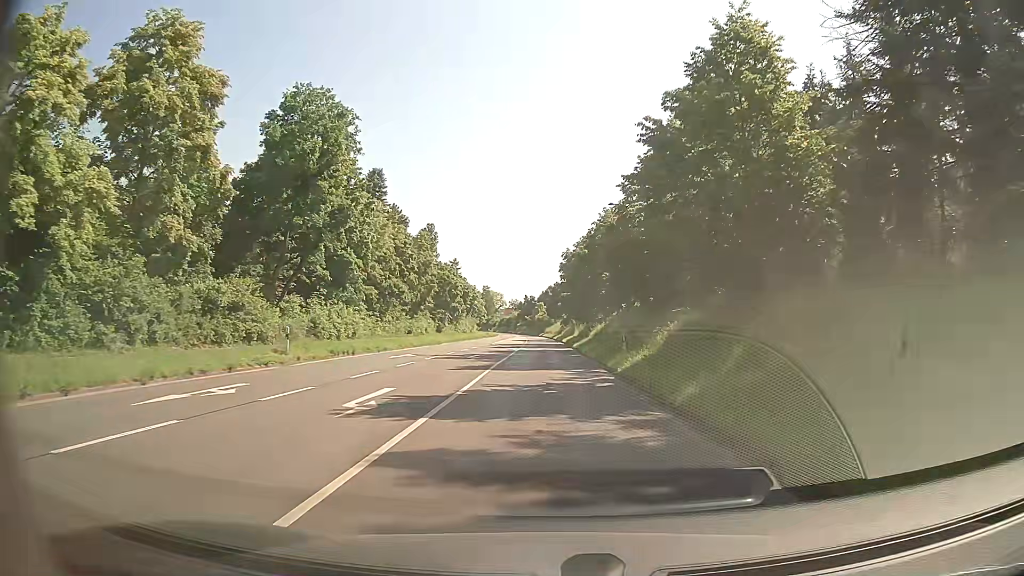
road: secondary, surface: asphalt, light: Day
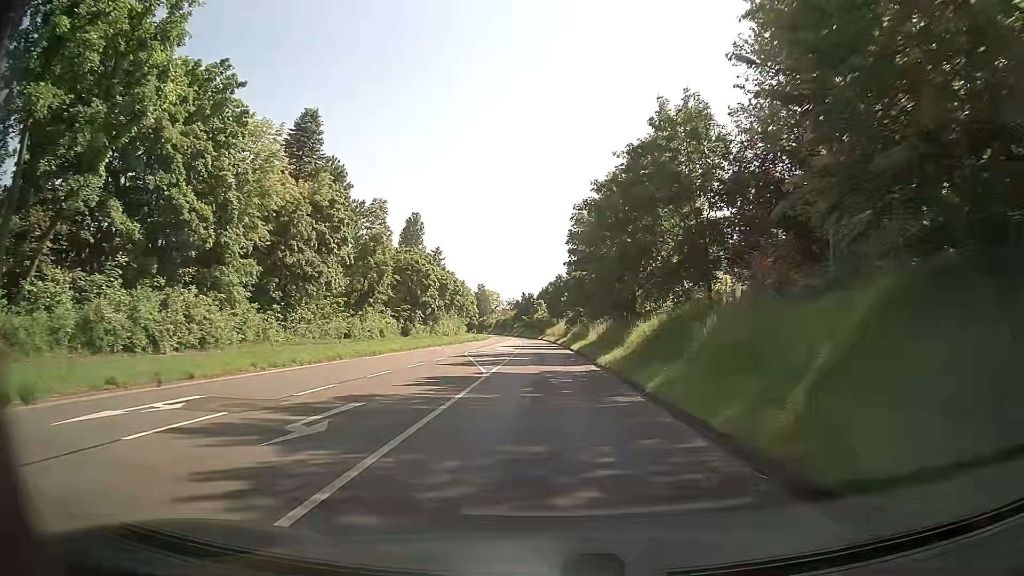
(-0.1, +22.6) m; 0°
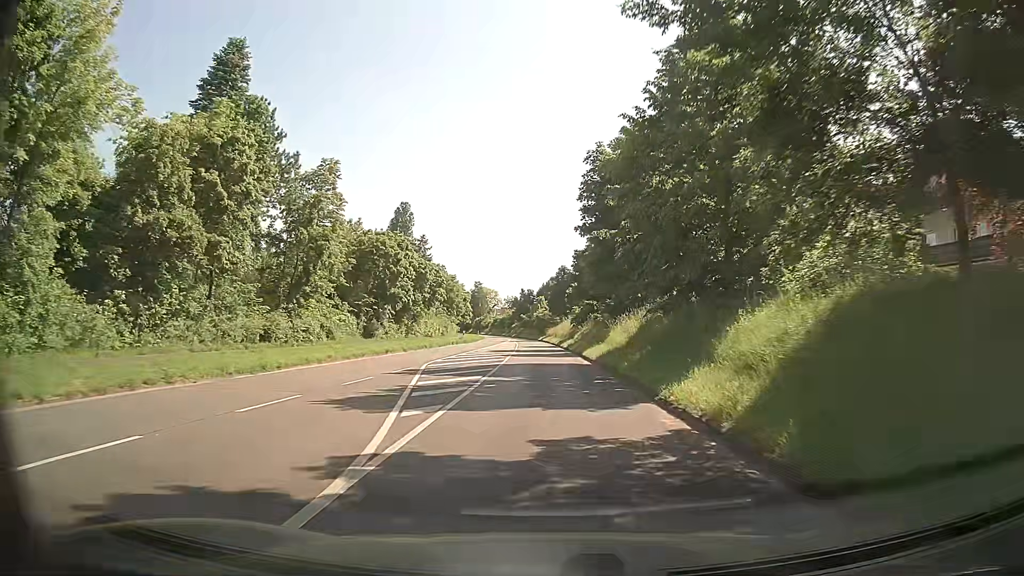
(0.0, +15.0) m; 0°
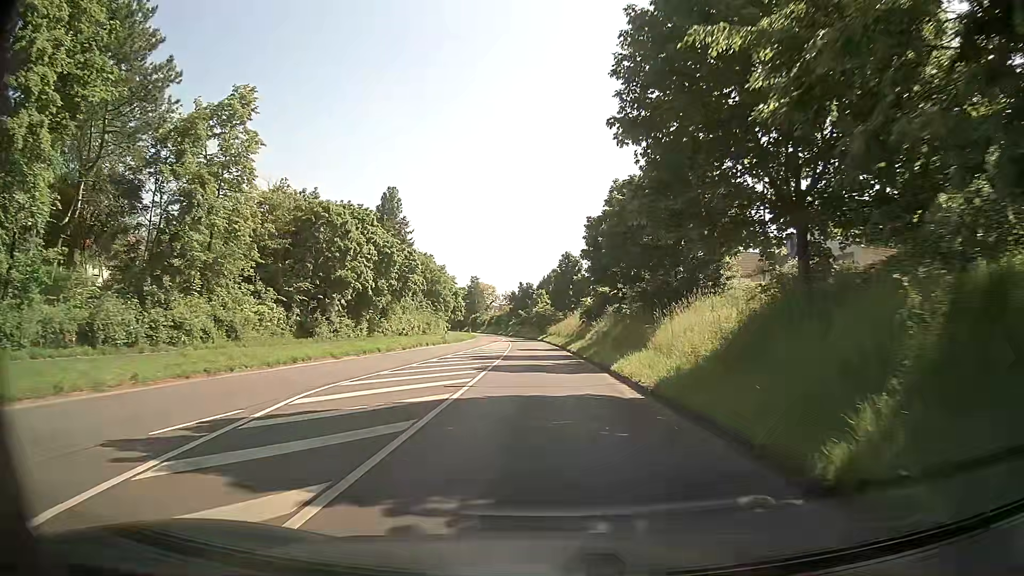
(+0.1, +15.0) m; 0°
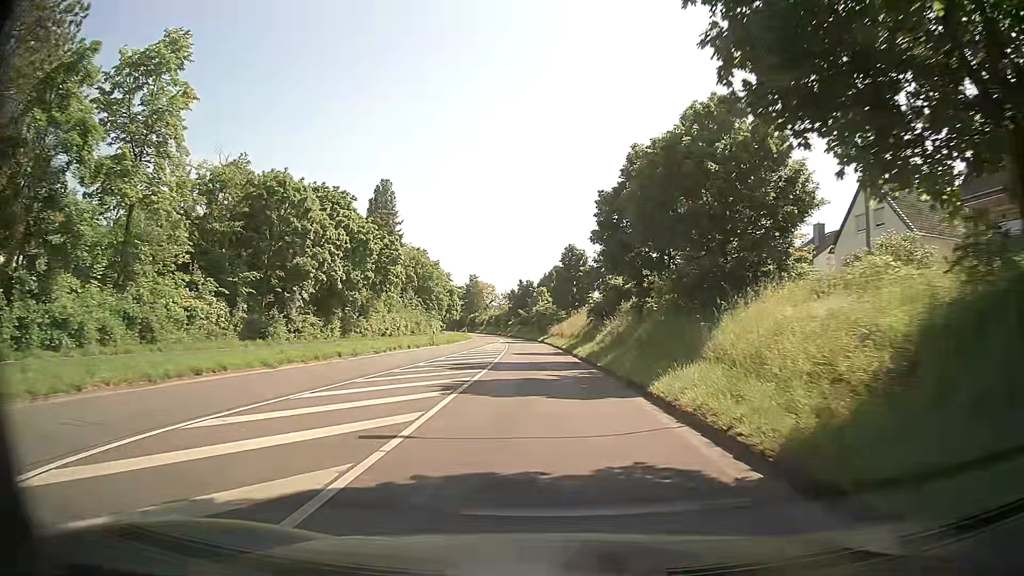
(0.0, +7.5) m; 0°
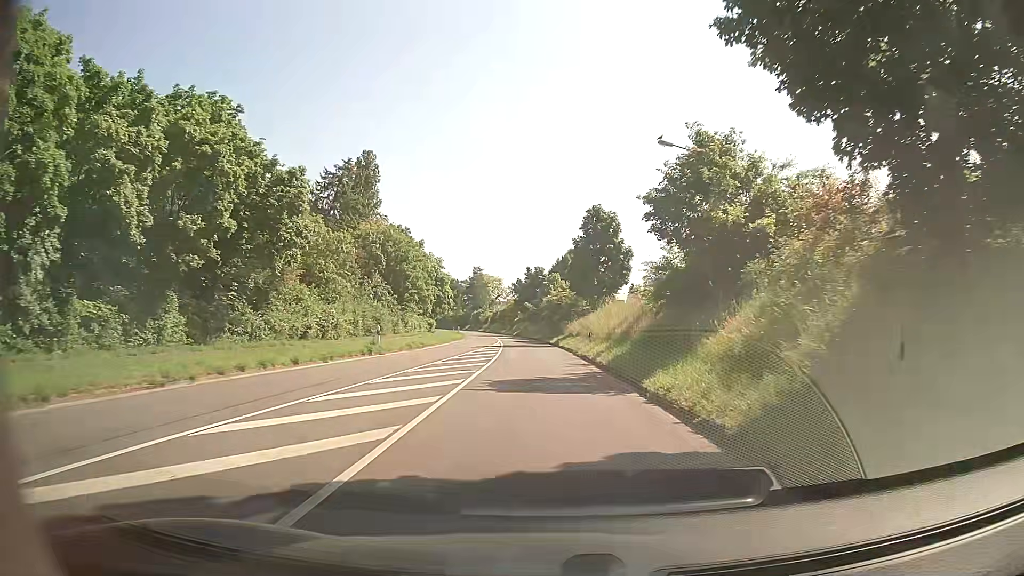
(-0.2, +22.5) m; -1°
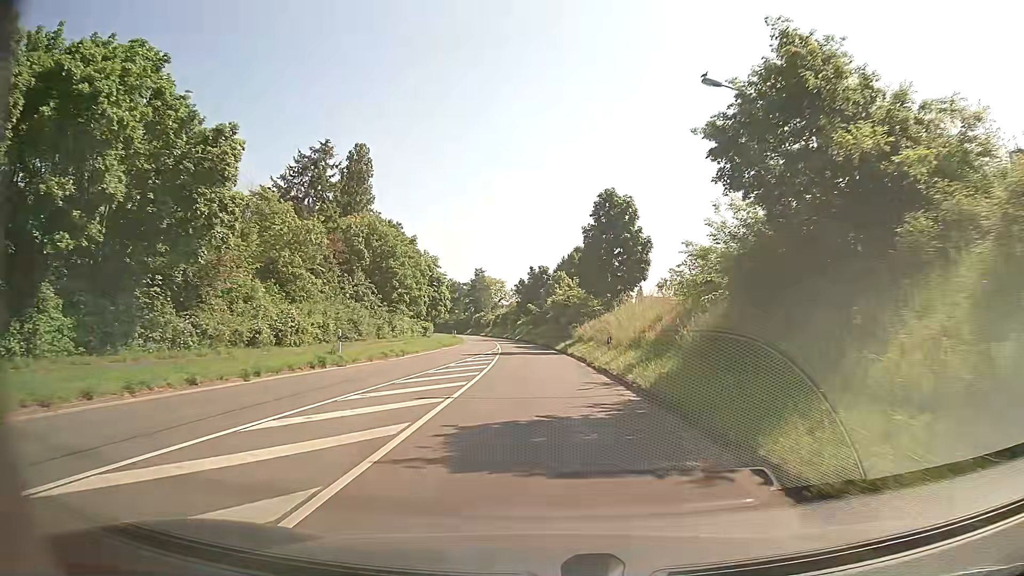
(0.0, +7.5) m; 0°
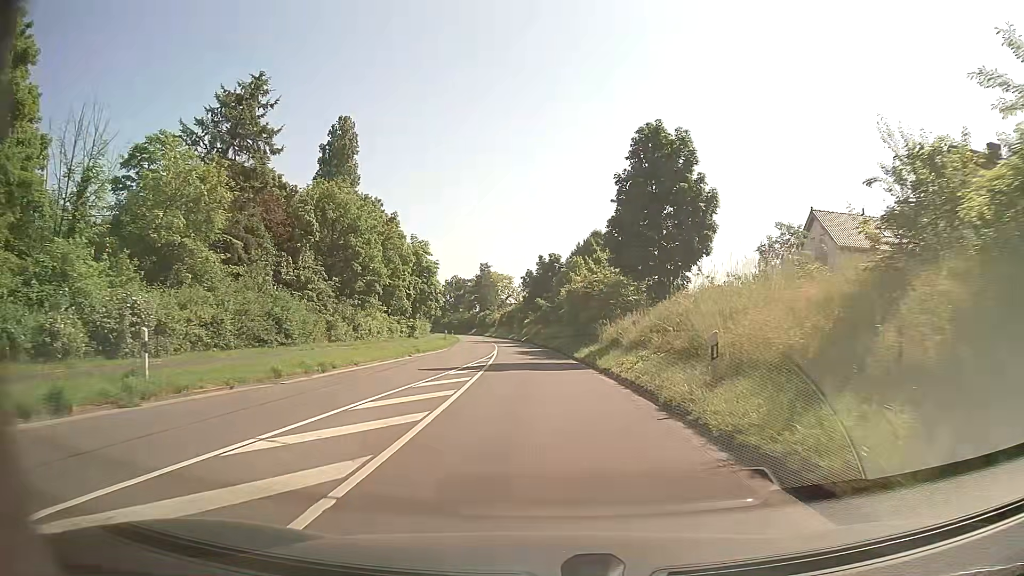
(-0.1, +15.0) m; -1°
